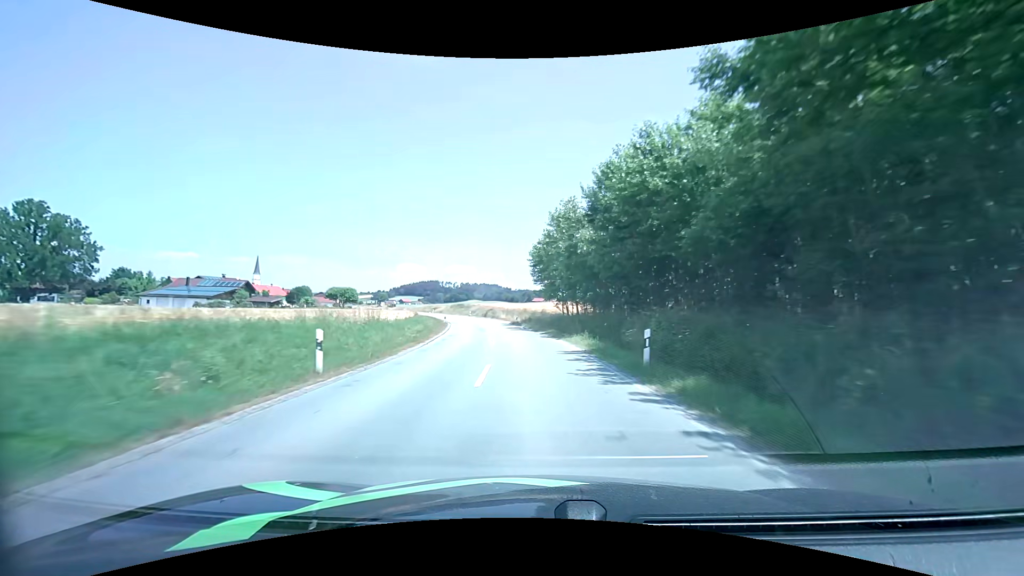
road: secondary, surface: asphalt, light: Day
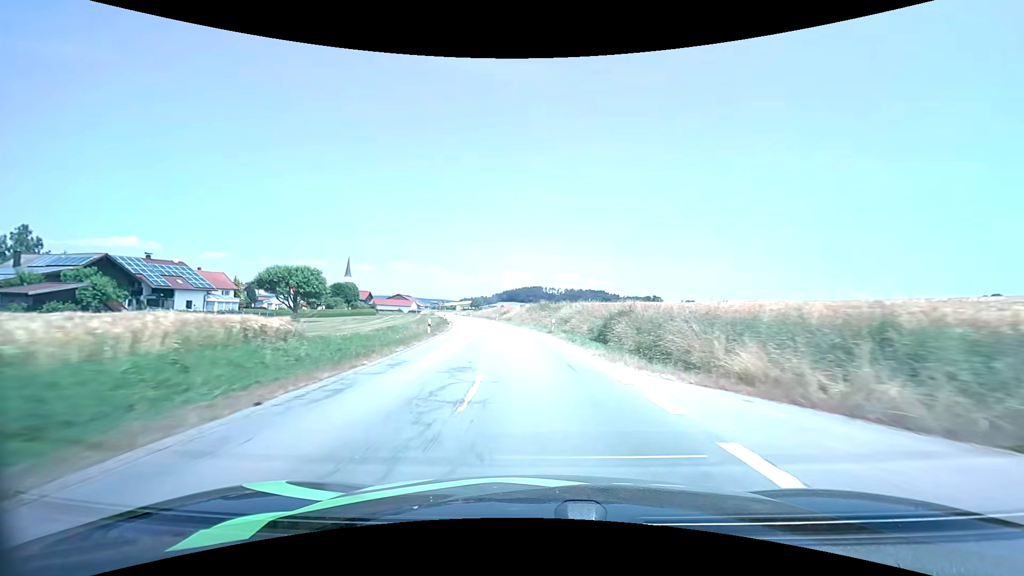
(-6.8, +61.9) m; -12°
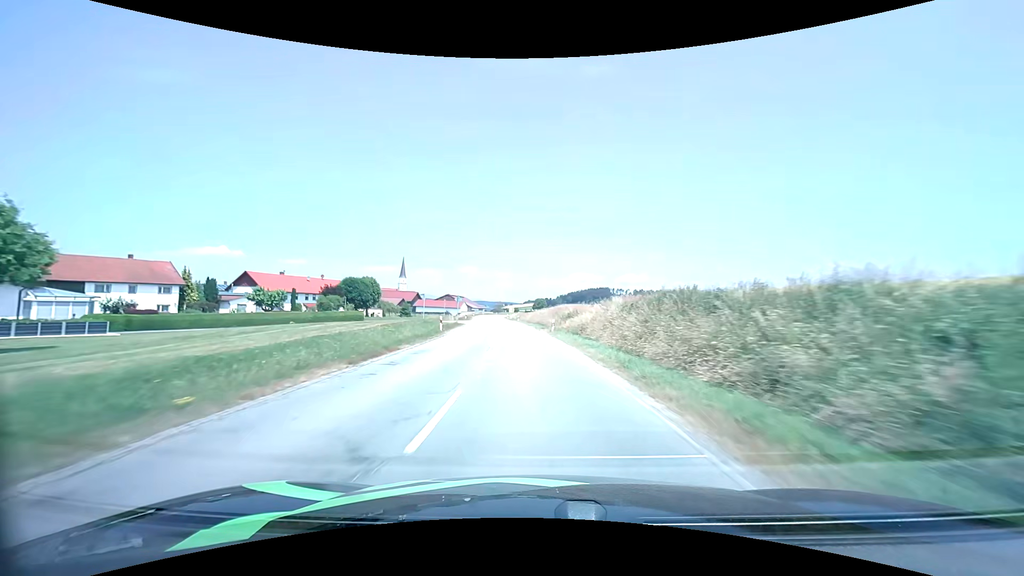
(-2.4, +38.3) m; -7°
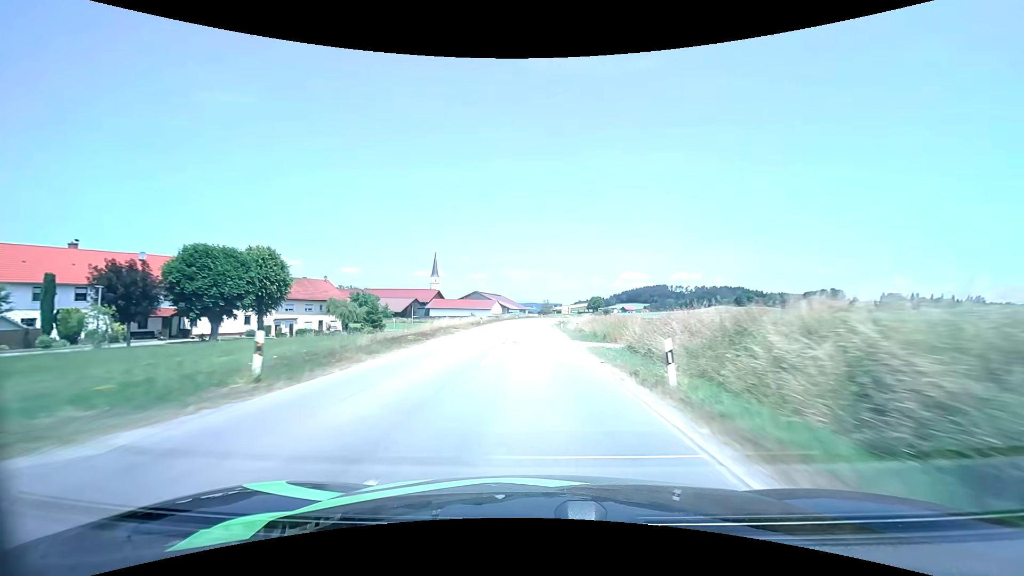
(-4.4, +64.5) m; -6°
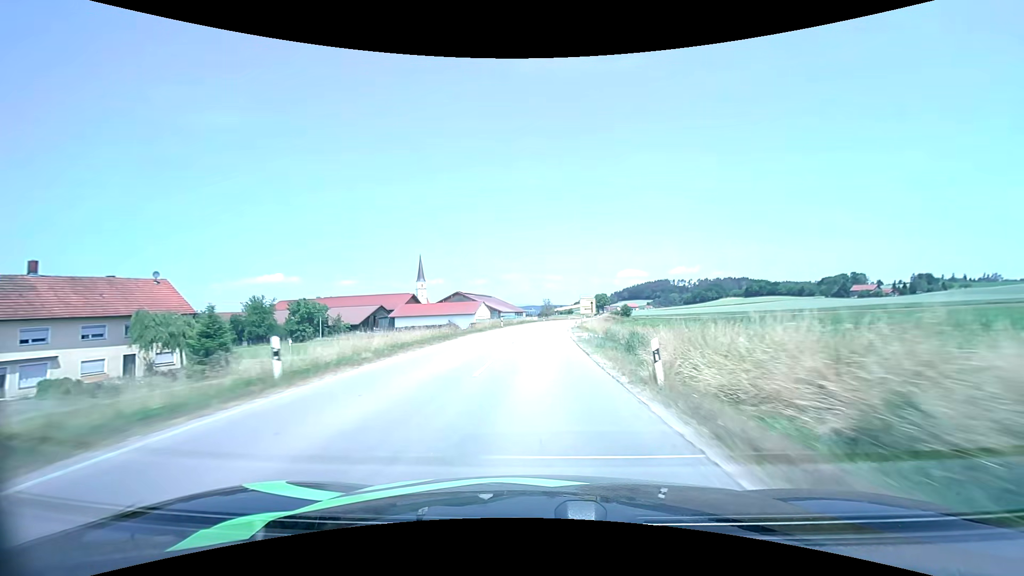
(-0.2, +37.5) m; 0°
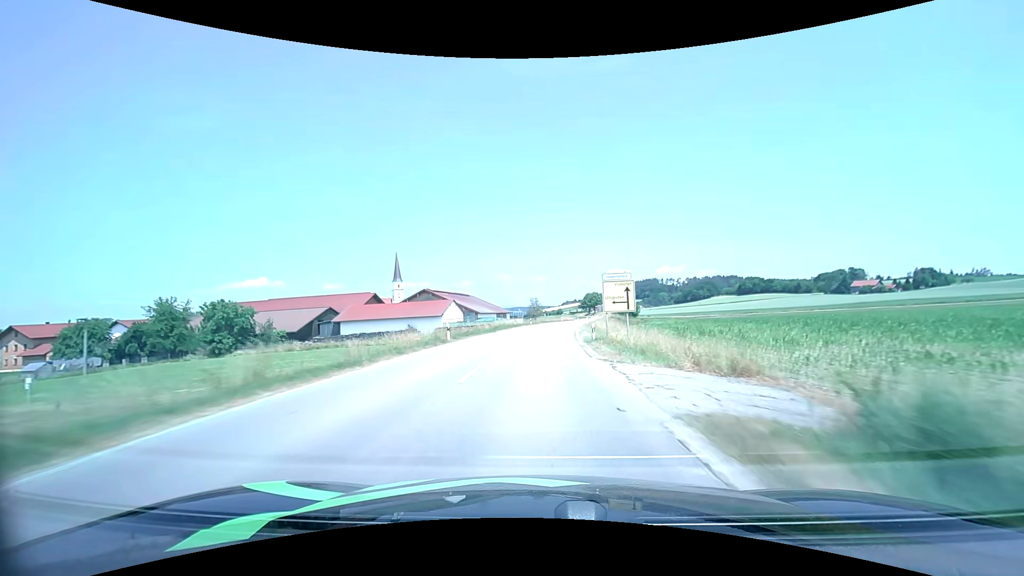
(+0.3, +25.1) m; +1°
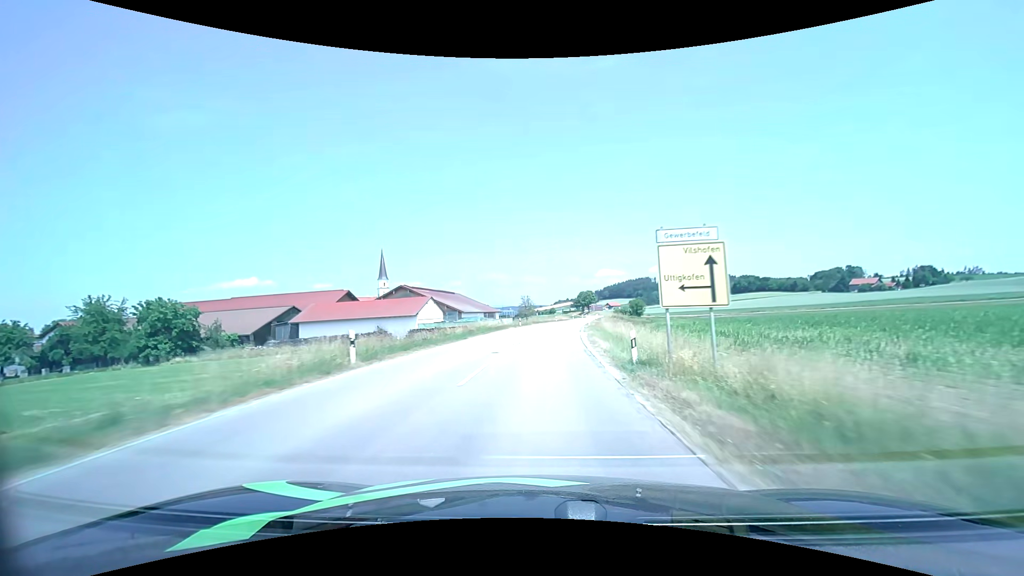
(+0.1, +12.7) m; +1°
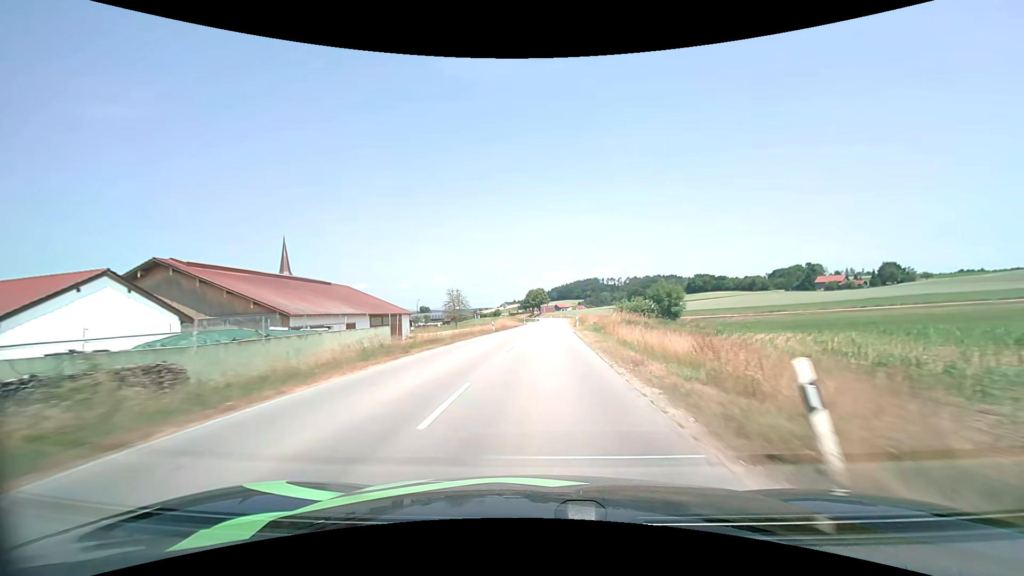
(+2.5, +51.3) m; +6°
(0, +10) (0, +20) (+1, +30) (+1, +40) (+1, +50) (+2, +60) (+2, +70) (+3, +80) (+3, +90) (+3, +100) m
